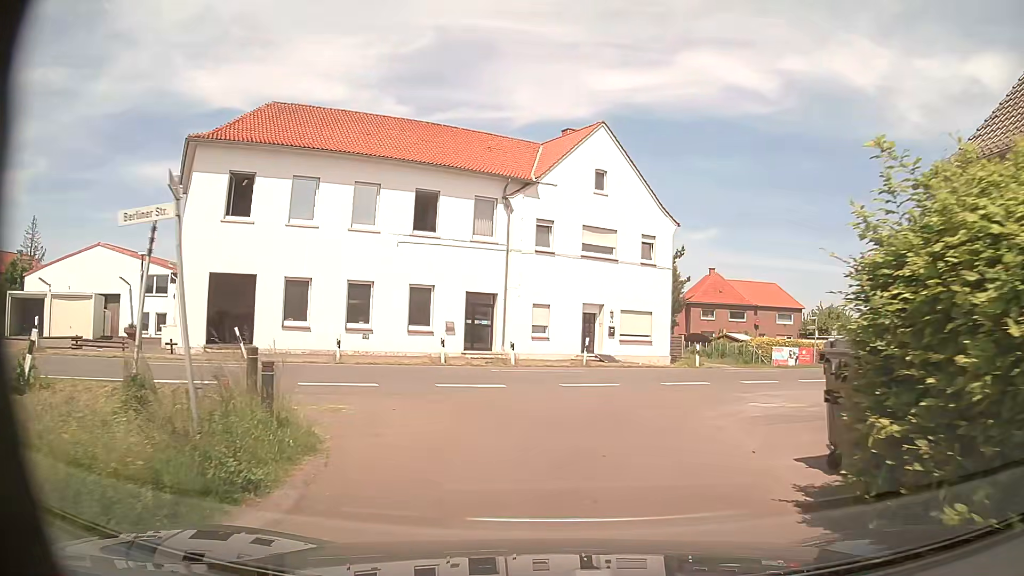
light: Day
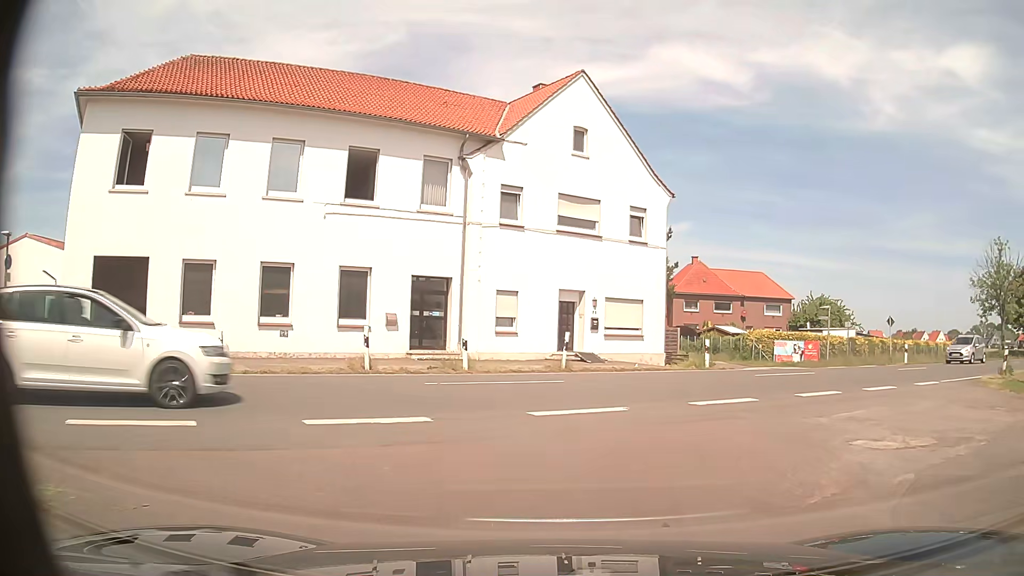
(+0.1, +6.1) m; +3°
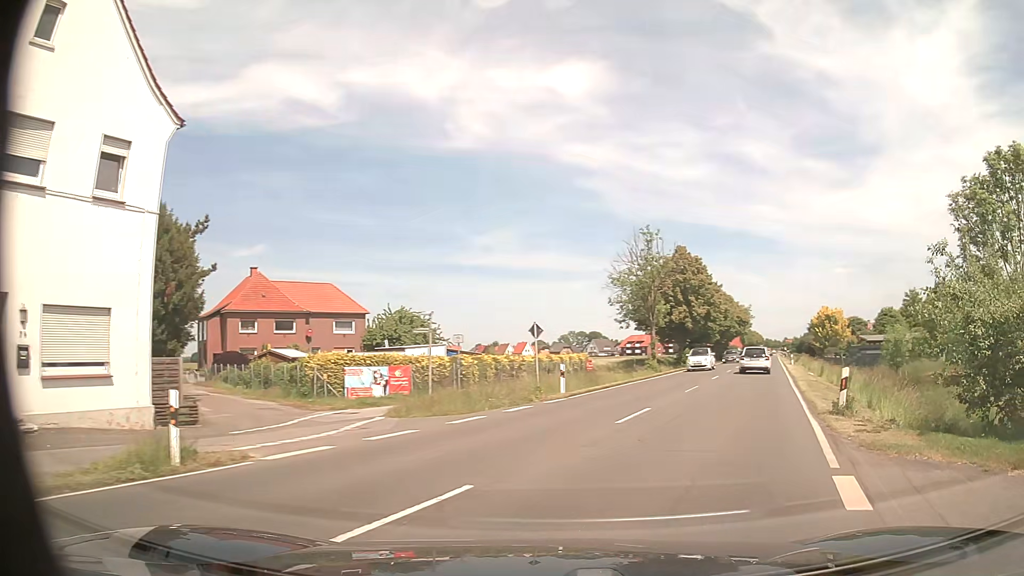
(+3.6, +13.9) m; +35°
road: primary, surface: asphalt
(+2, +10) (+5, +19) (+9, +29) (+12, +38) (+16, +47) (+19, +57) (+23, +66) (+26, +75) (+30, +85) (+33, +94) m
